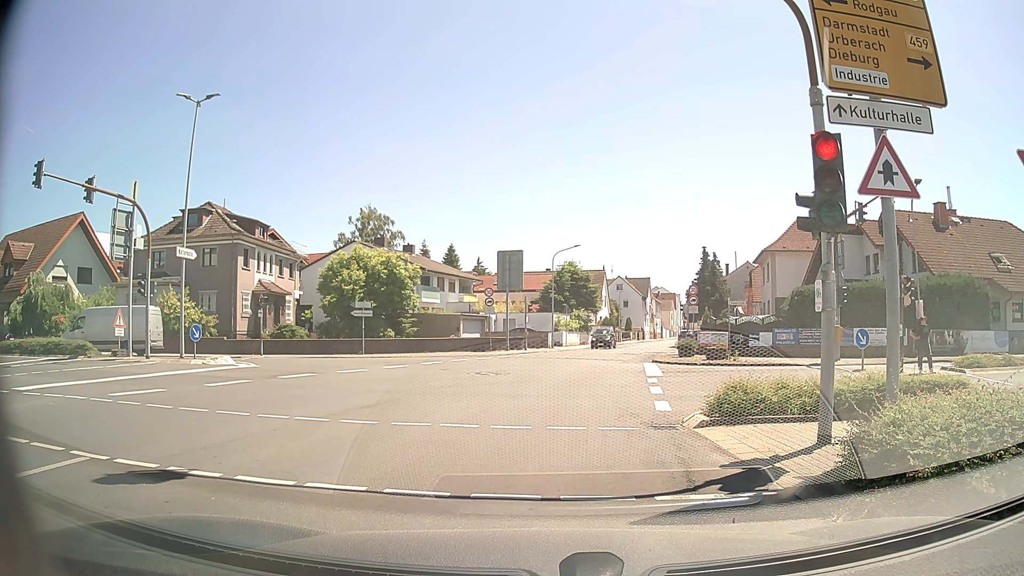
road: tertiary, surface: asphalt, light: Day
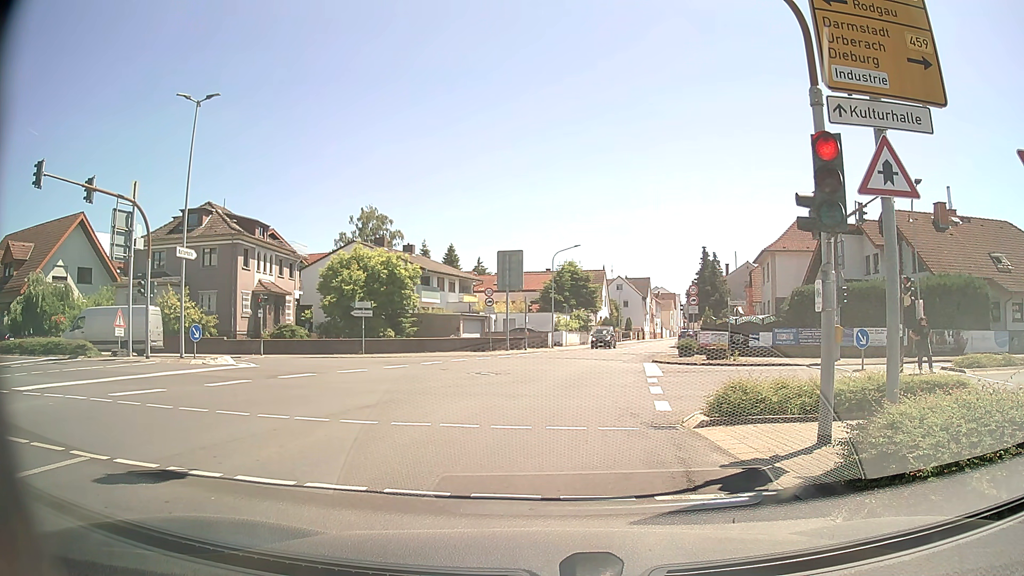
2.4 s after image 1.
(0.0, 0.0) m; 0°
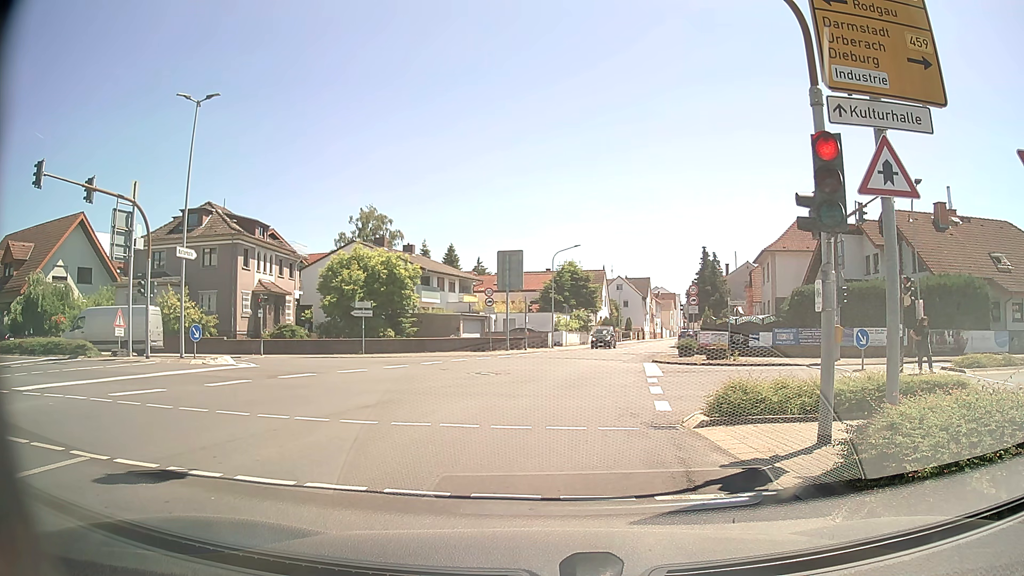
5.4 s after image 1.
(0.0, 0.0) m; 0°
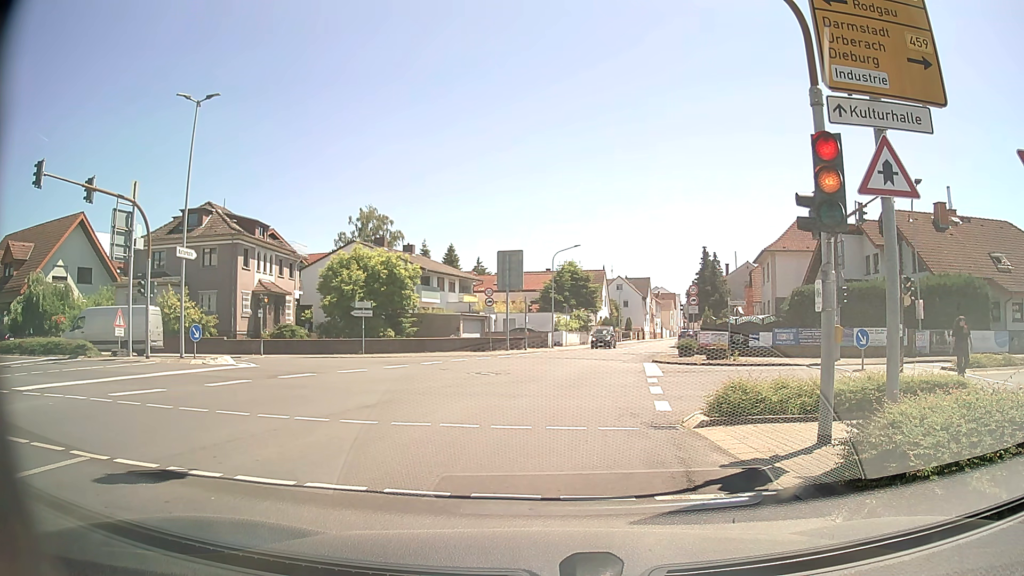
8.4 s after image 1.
(0.0, 0.0) m; 0°
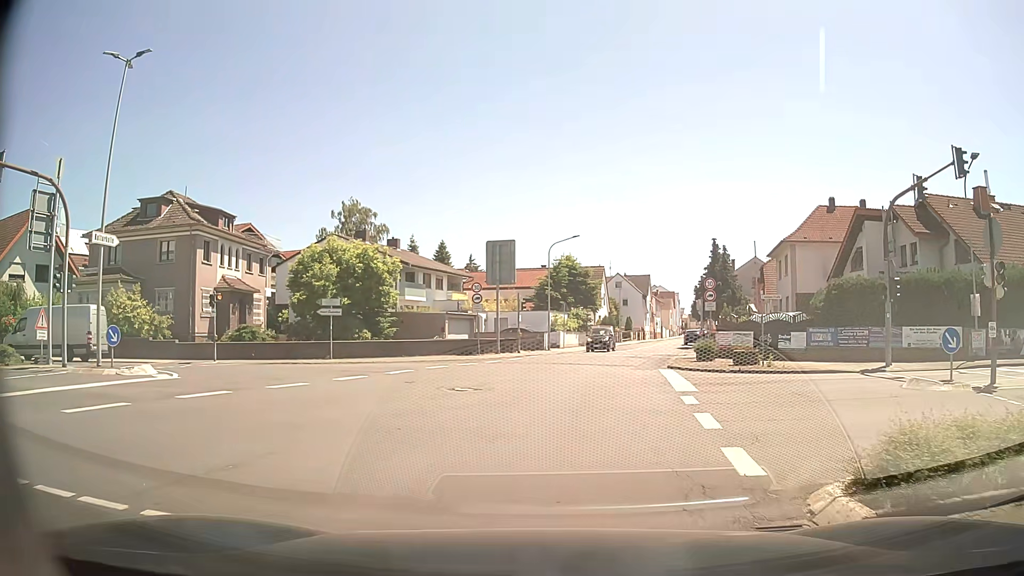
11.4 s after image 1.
(+0.1, +5.6) m; +1°
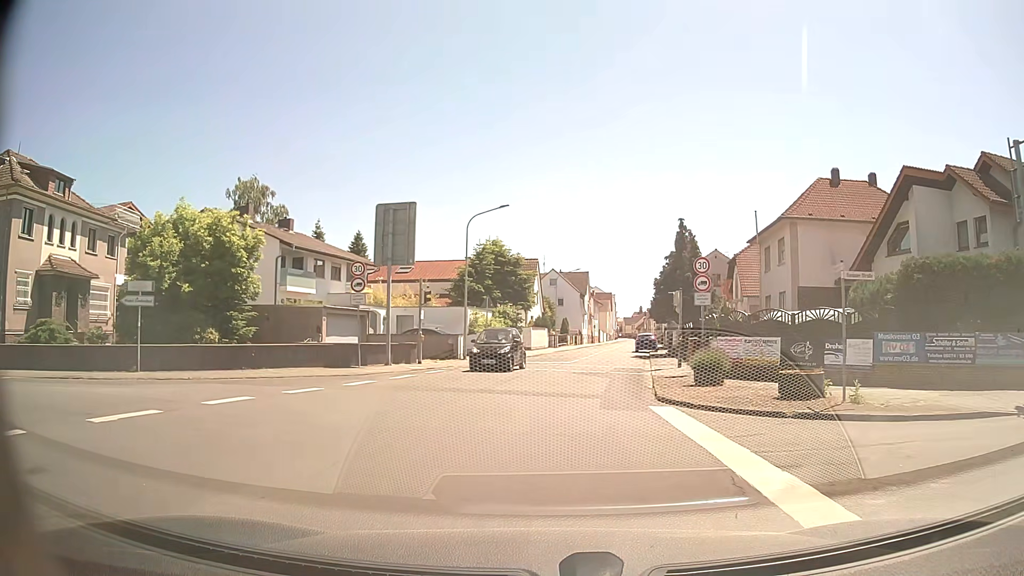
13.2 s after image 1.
(+0.6, +12.3) m; +6°
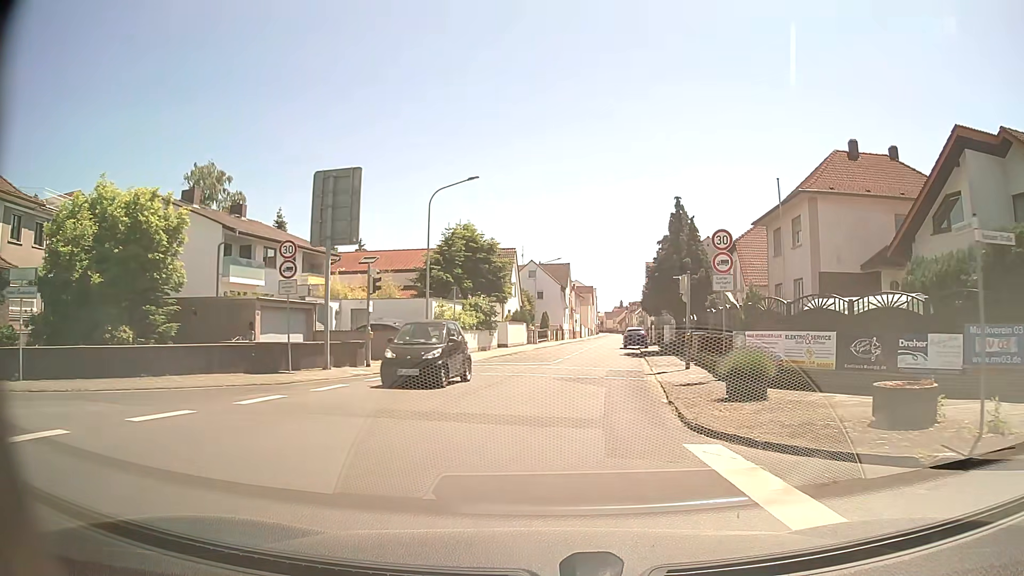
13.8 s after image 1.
(+0.1, +5.4) m; +2°
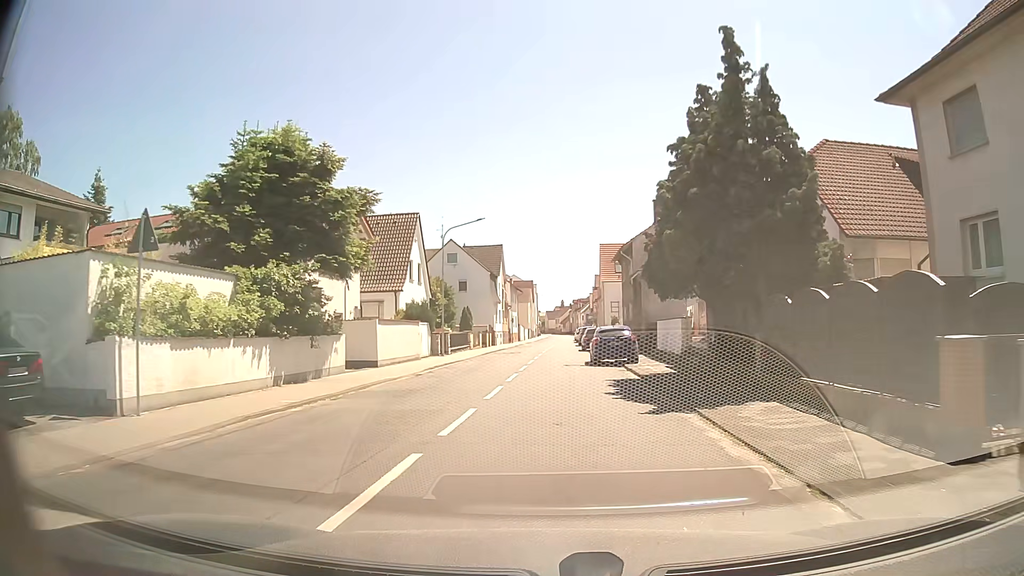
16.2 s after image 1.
(+1.3, +21.9) m; +5°
(0, +10) (0, +20) (0, +30) (0, +40) (0, +50) (0, +60) (0, +70) (+1, +80) (+1, +90) (+1, +100) m
